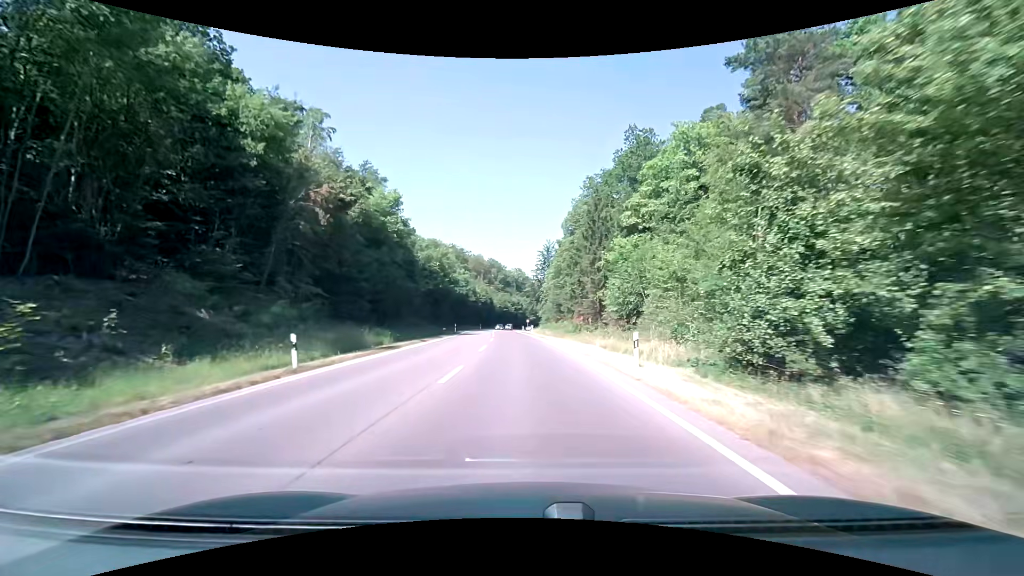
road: secondary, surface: asphalt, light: Day
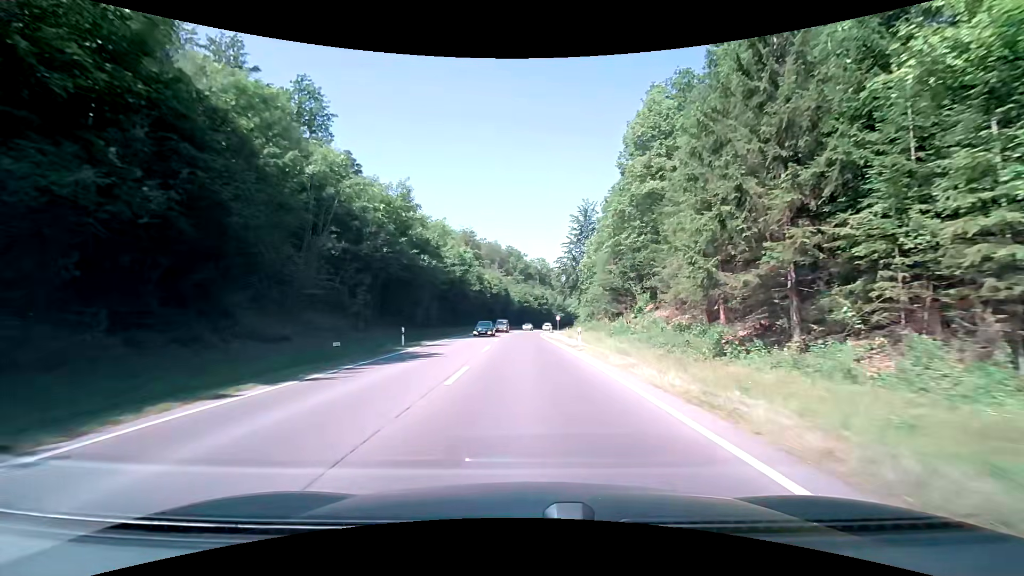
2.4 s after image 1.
(-1.1, +36.5) m; -3°
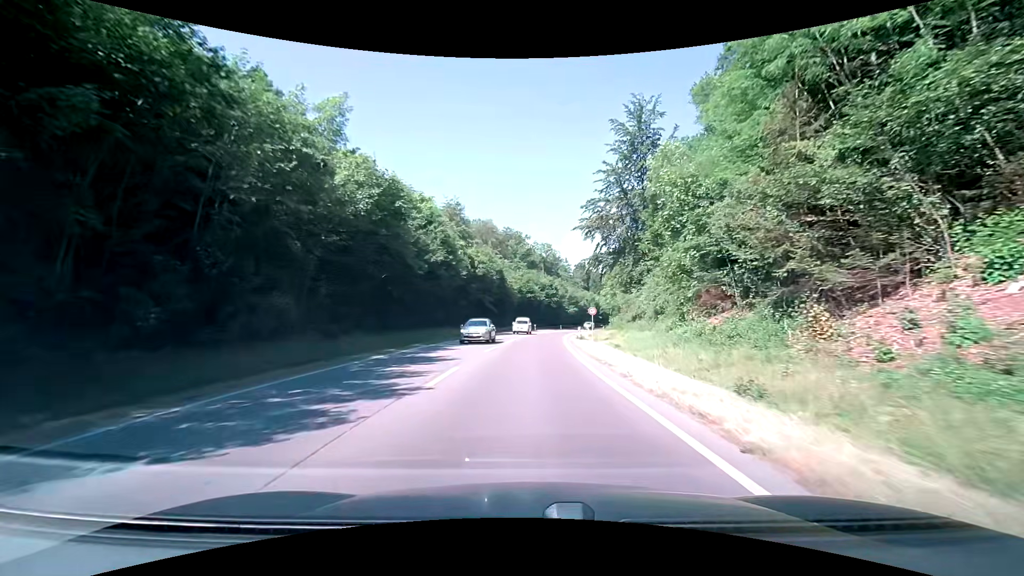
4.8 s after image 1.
(-0.5, +36.4) m; -1°
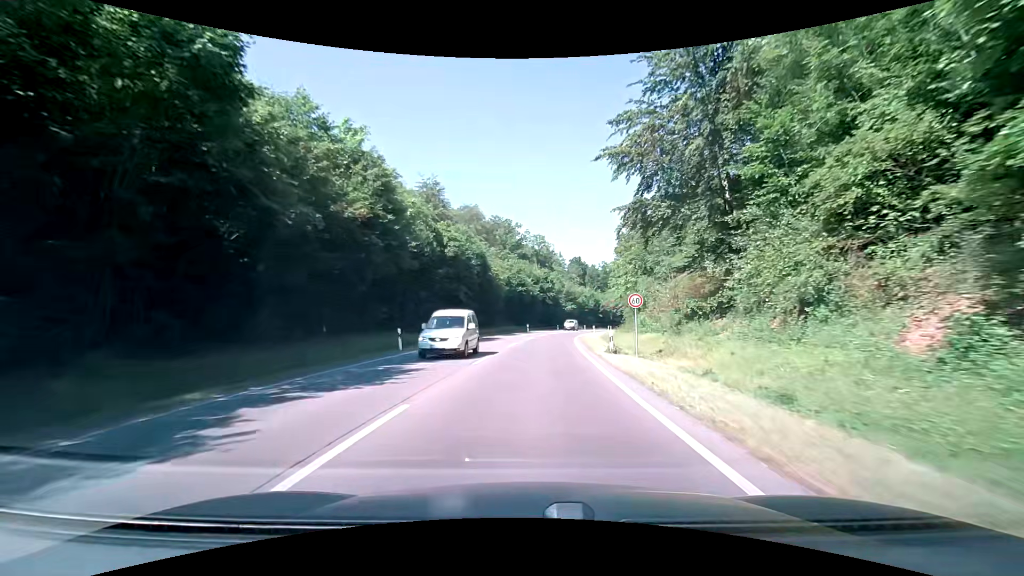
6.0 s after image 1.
(+0.2, +18.2) m; +2°
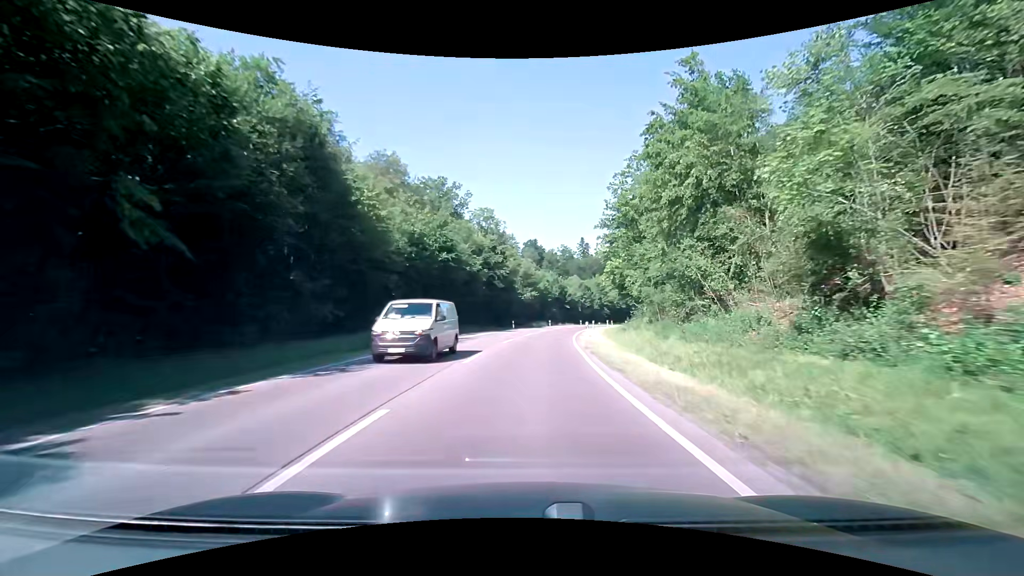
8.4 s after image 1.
(+1.3, +36.7) m; +5°
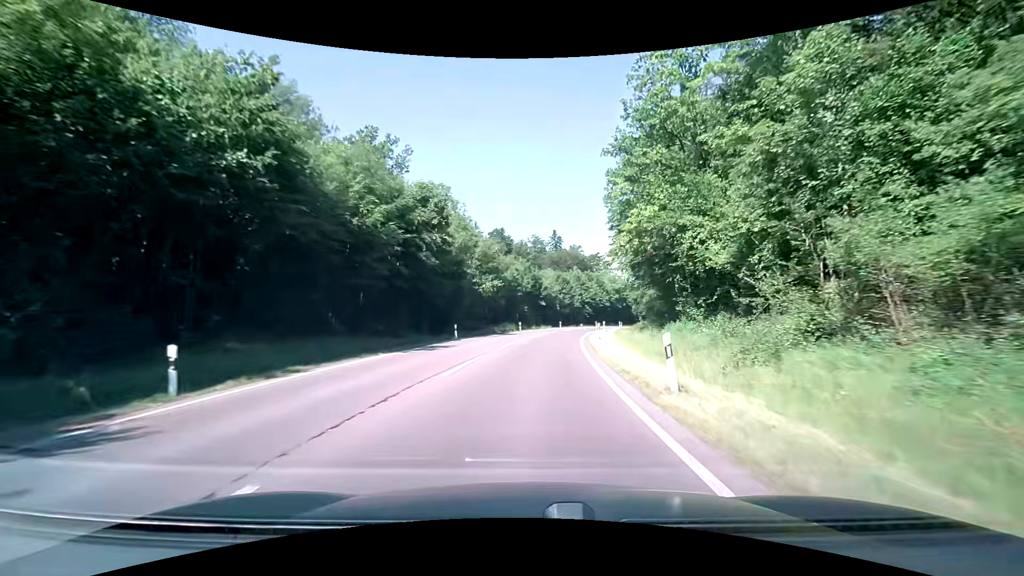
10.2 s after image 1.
(+1.0, +26.8) m; +4°
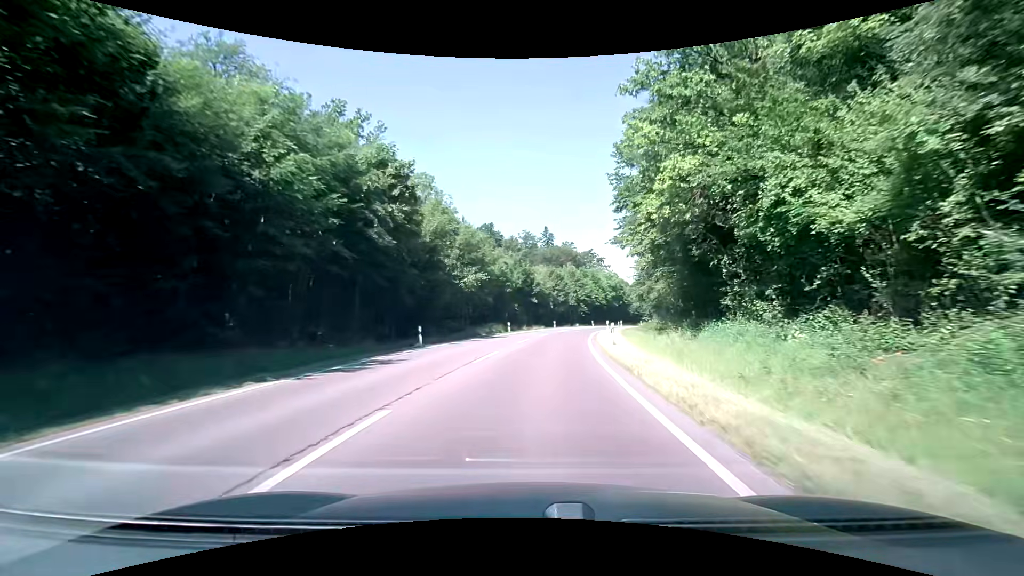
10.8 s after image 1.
(0.0, +8.7) m; +1°
